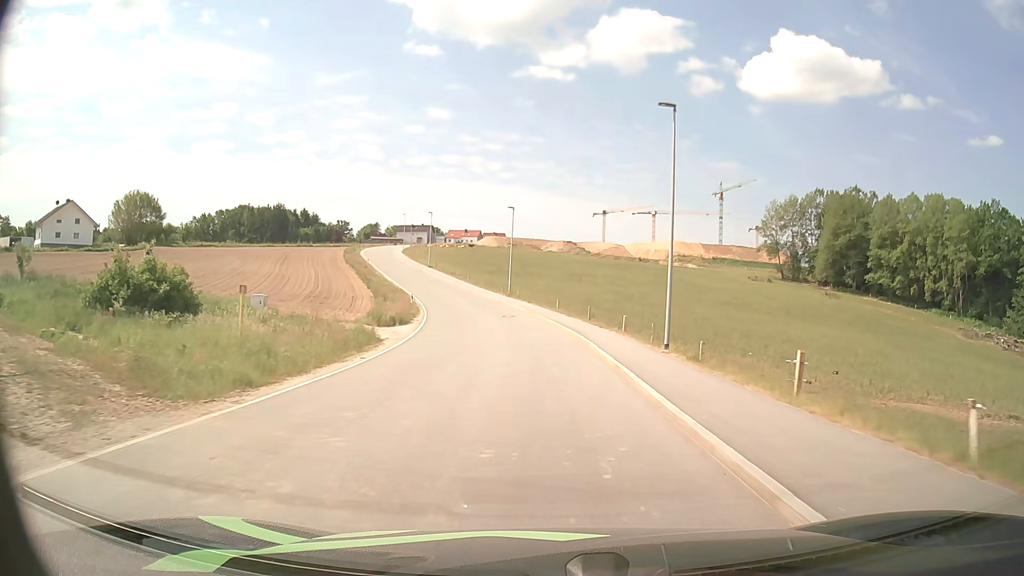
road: unclassified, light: Day
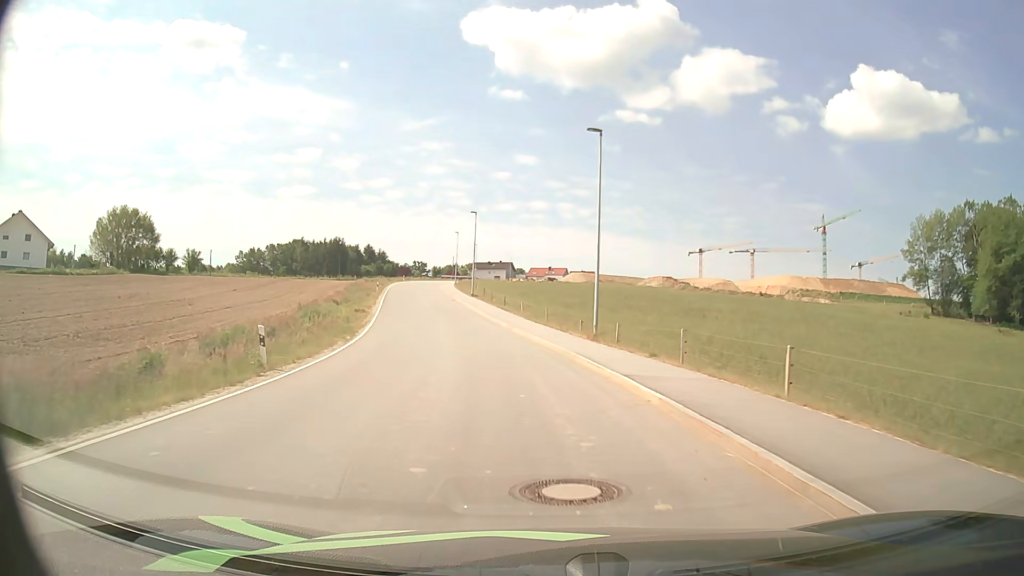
(-1.5, +36.3) m; -7°
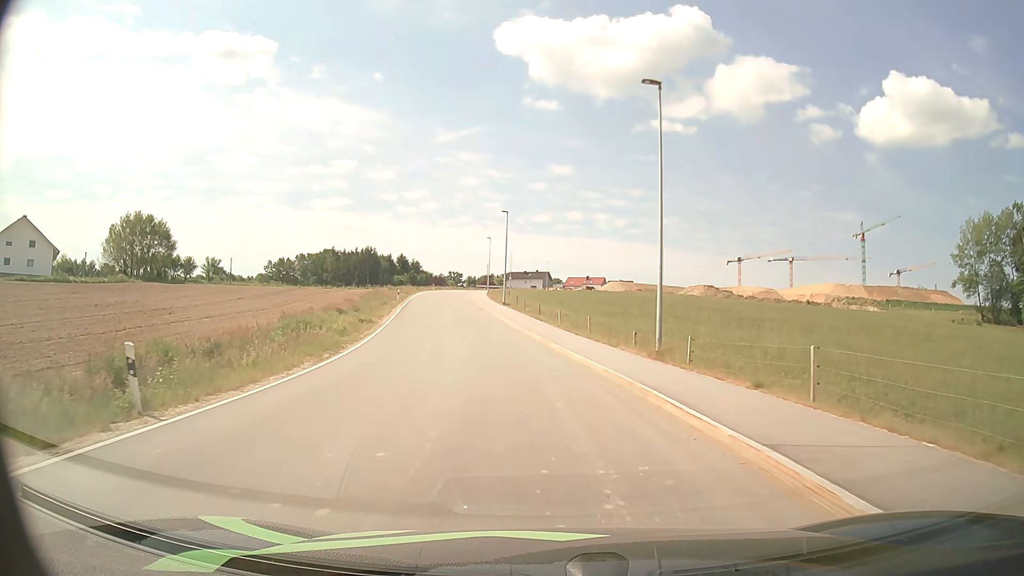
(-0.2, +6.5) m; -3°
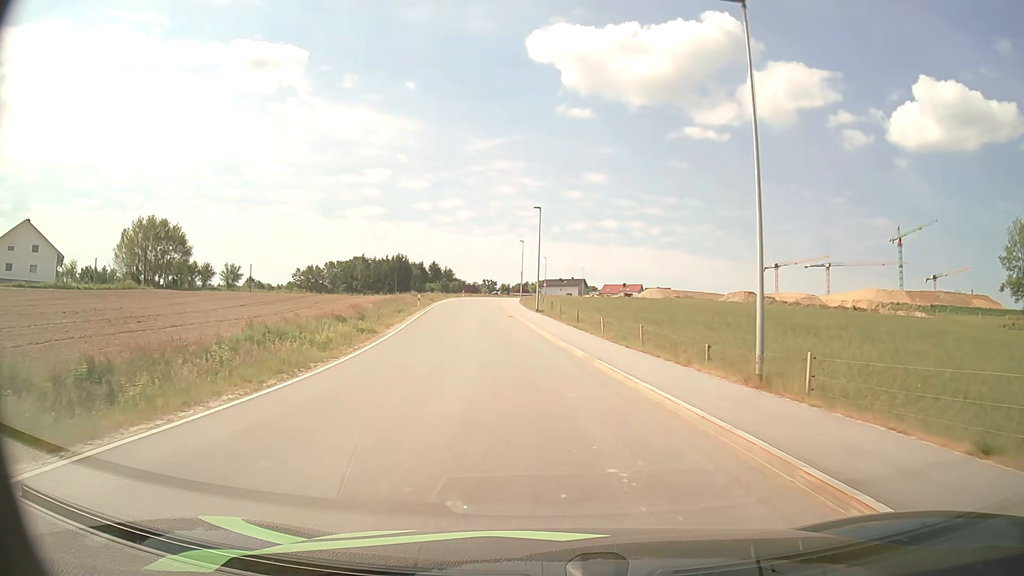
(-0.2, +6.2) m; -3°
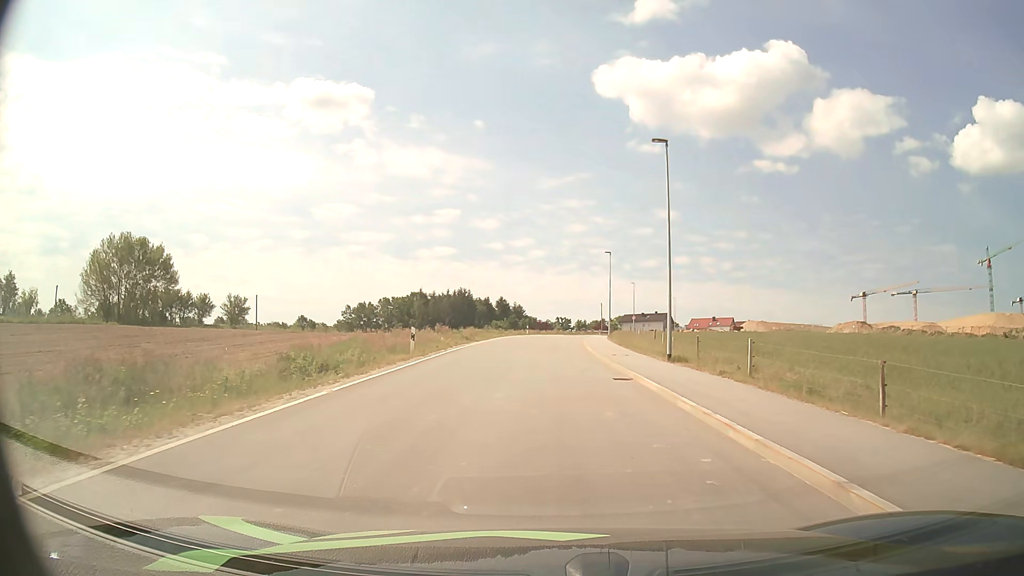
(-2.5, +28.1) m; -7°
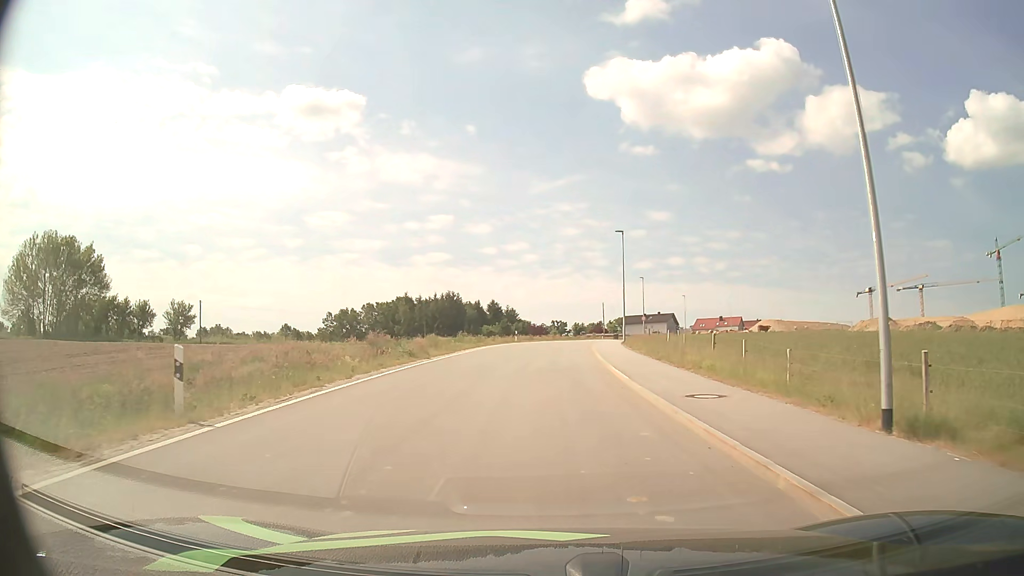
(+0.1, +16.1) m; +1°
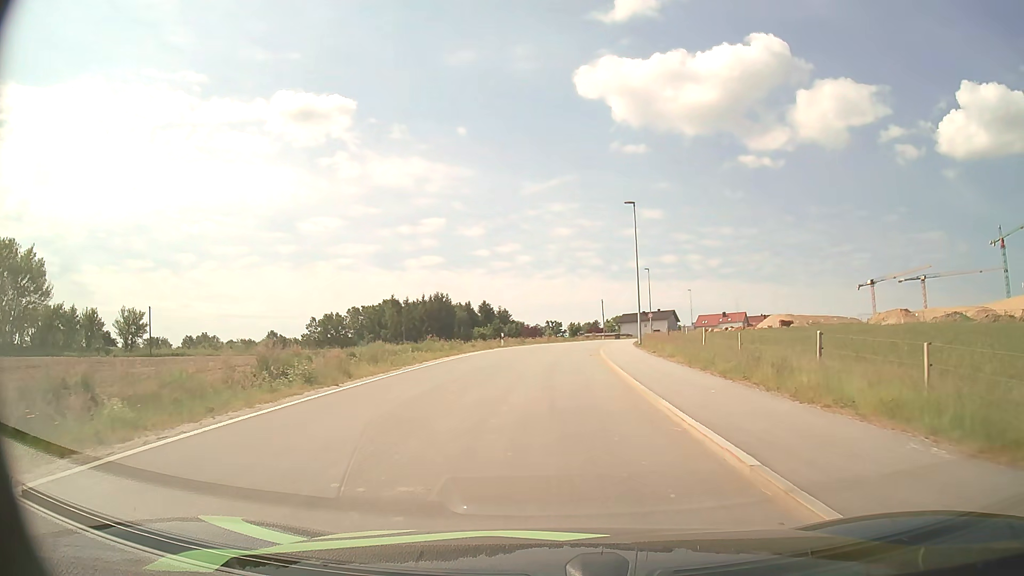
(0.0, +11.0) m; +1°
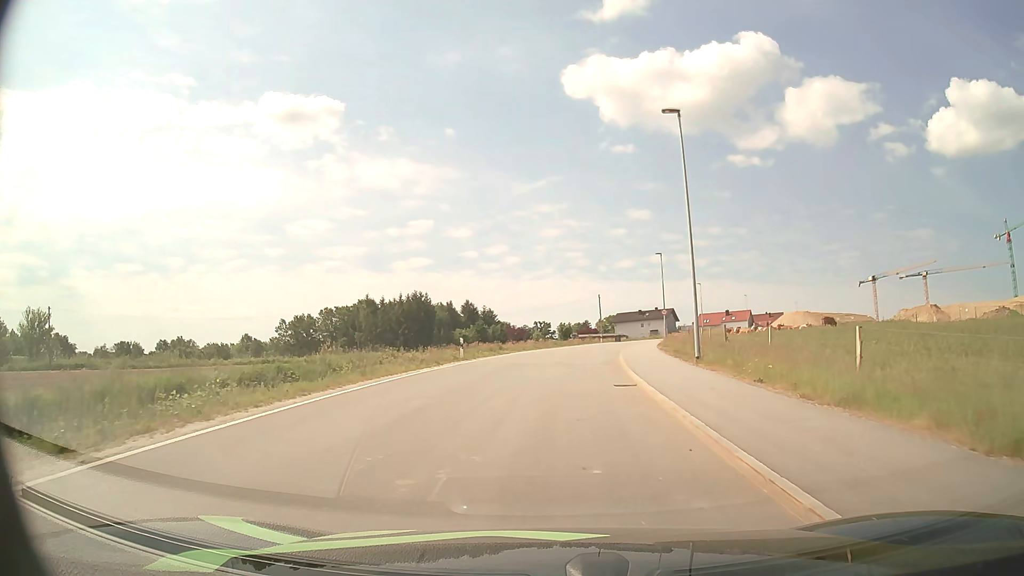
(+0.1, +16.8) m; +1°
(0, +10) (0, +20) (+1, +30) (+2, +40) (+4, +50) (+6, +60) (+8, +69) (+11, +79) (+14, +88) (+18, +98) m
